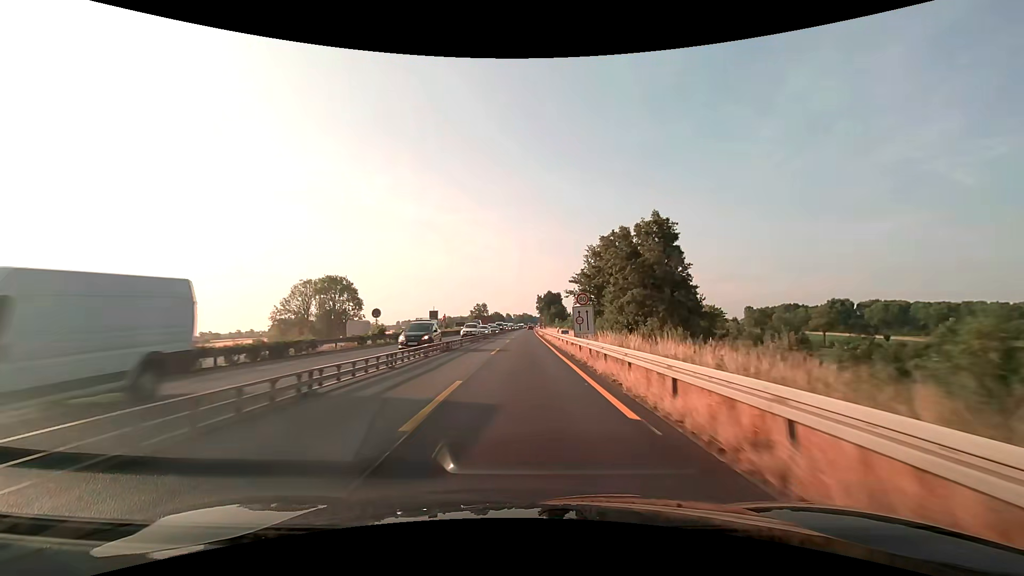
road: motorway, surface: asphalt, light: Day
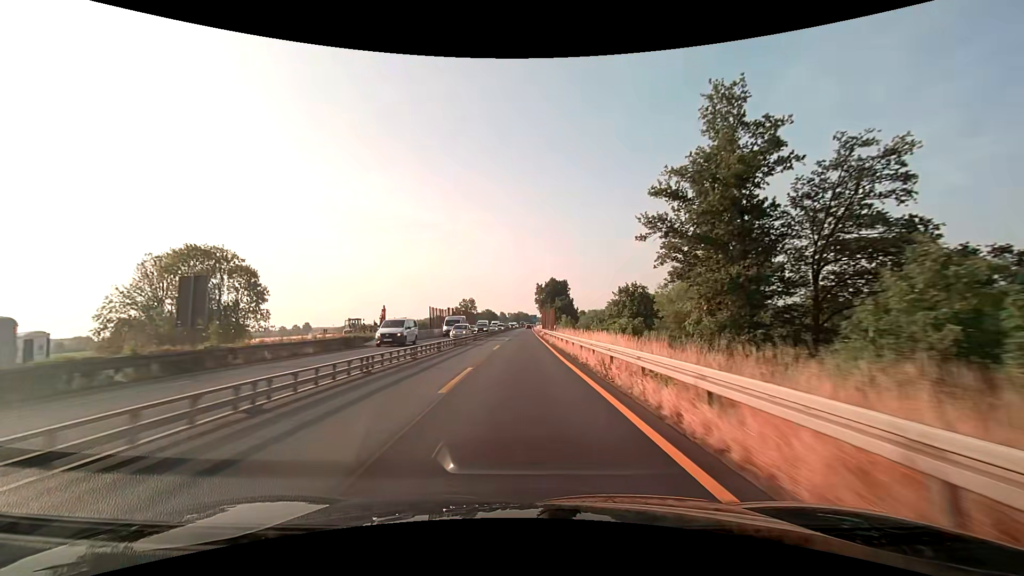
(+0.2, +50.1) m; 0°
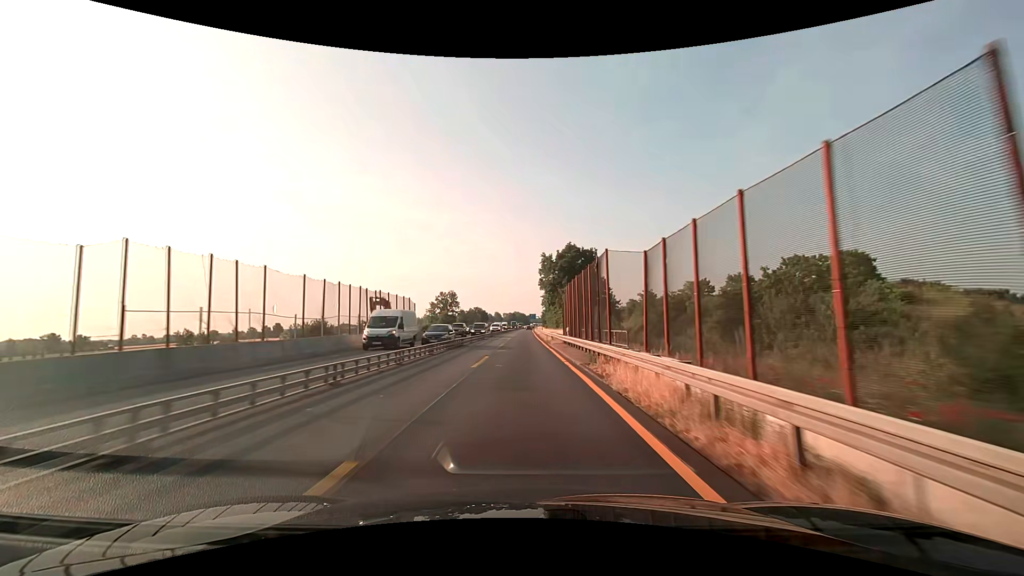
(+0.2, +62.7) m; 0°
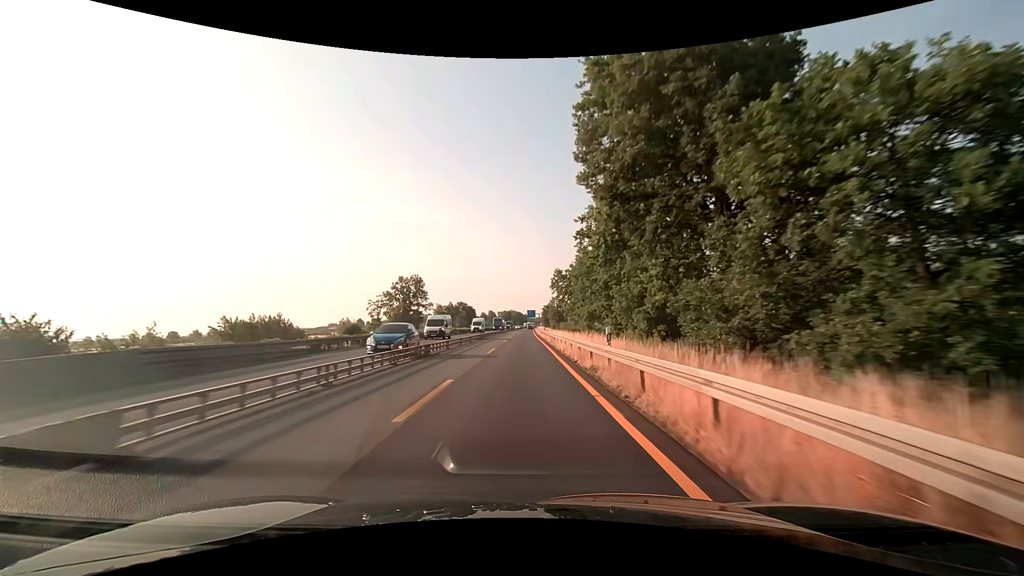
(+0.3, +62.6) m; 0°
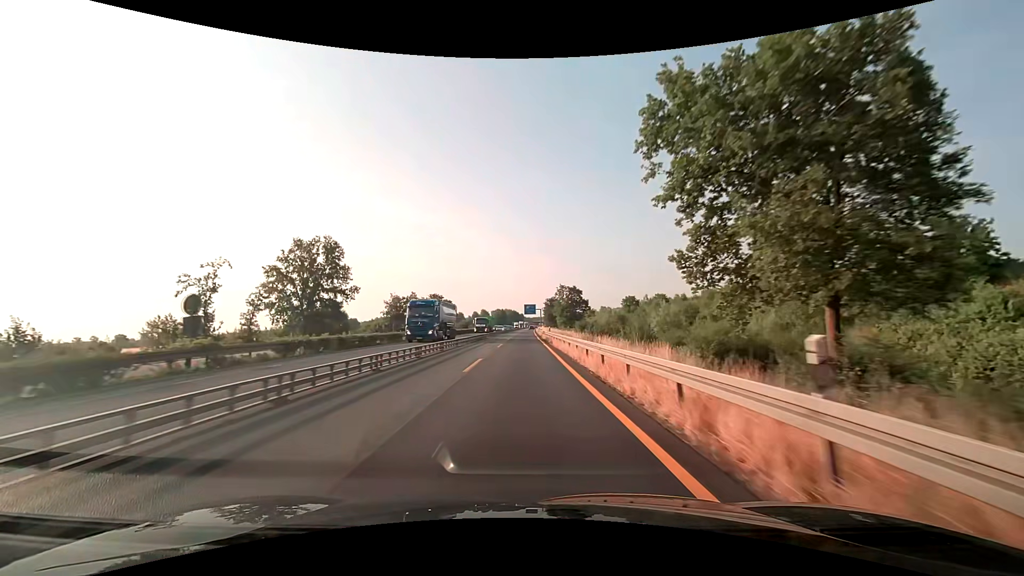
(+0.2, +62.6) m; 0°
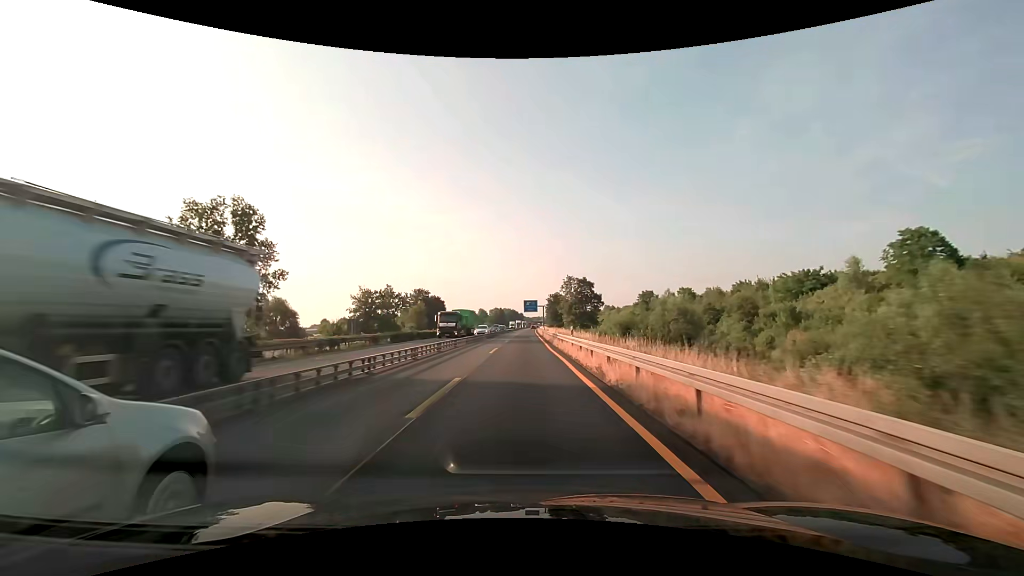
(+0.1, +25.0) m; 0°
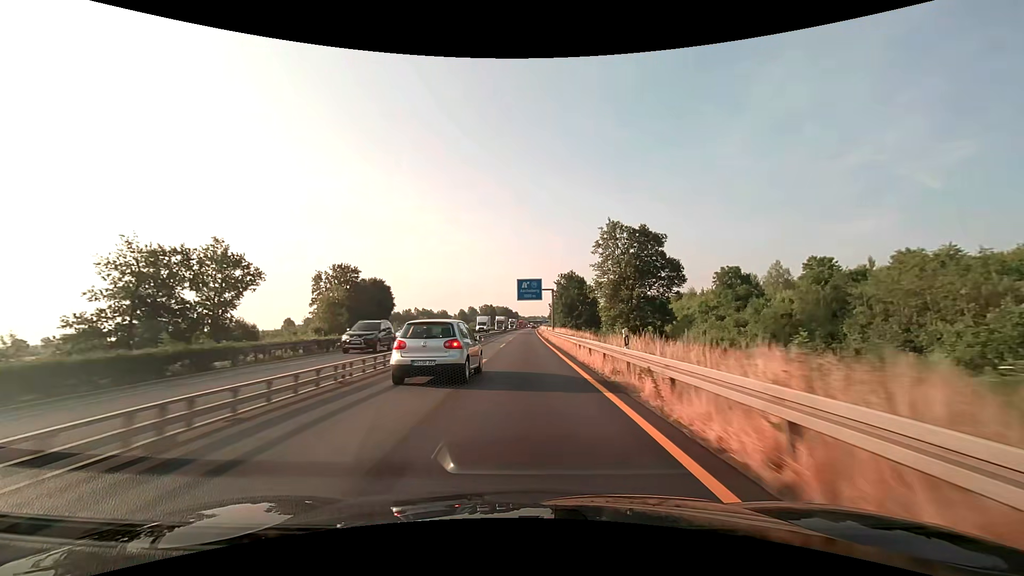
(+0.3, +62.6) m; +1°
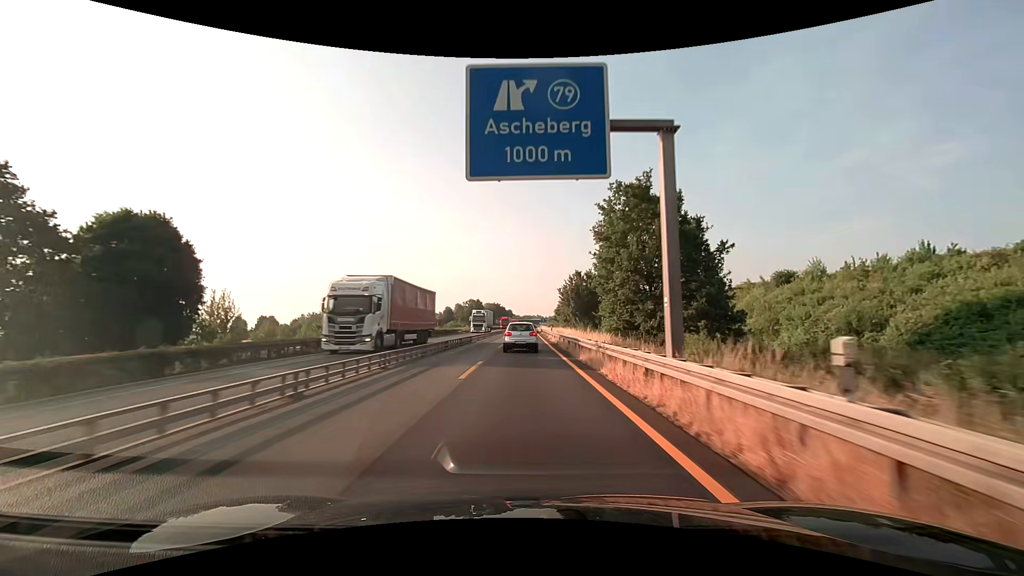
(+0.4, +62.7) m; +1°
(0, +10) (0, +20) (0, +30) (0, +40) (0, +50) (0, +60) (0, +70) (0, +80) (+1, +90) (+1, +100) m
